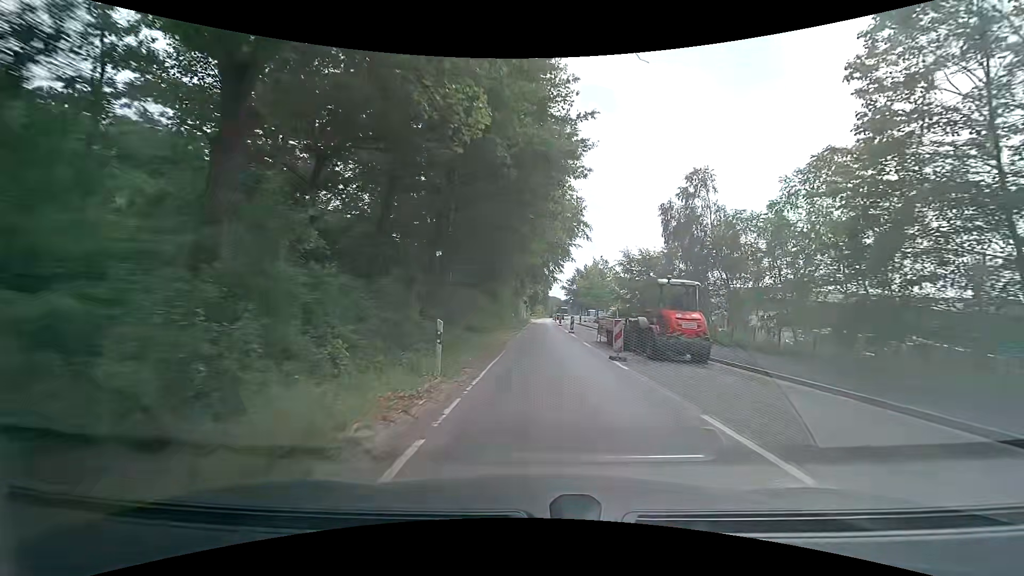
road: secondary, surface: asphalt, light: Day
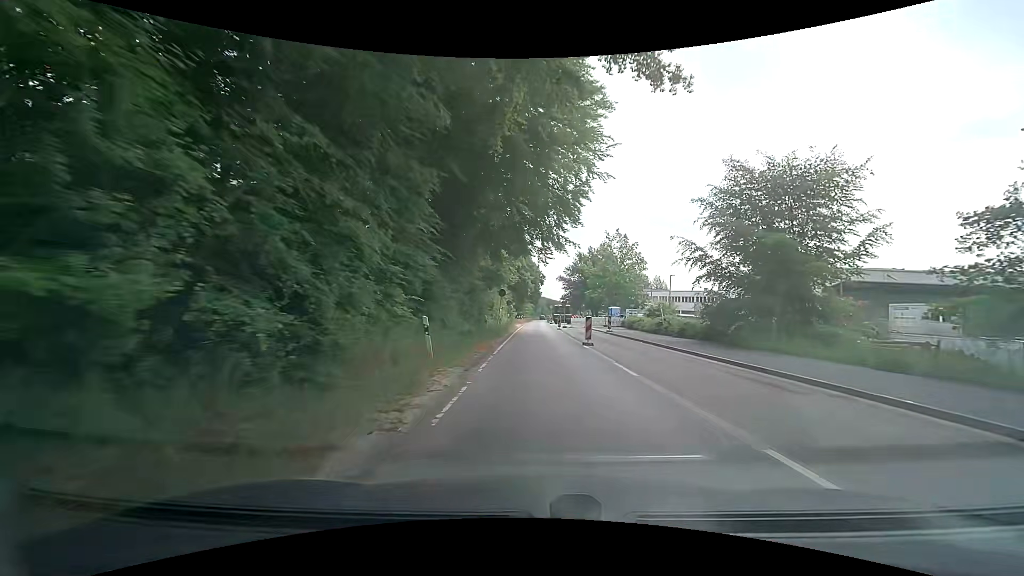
(+0.2, +38.0) m; +2°
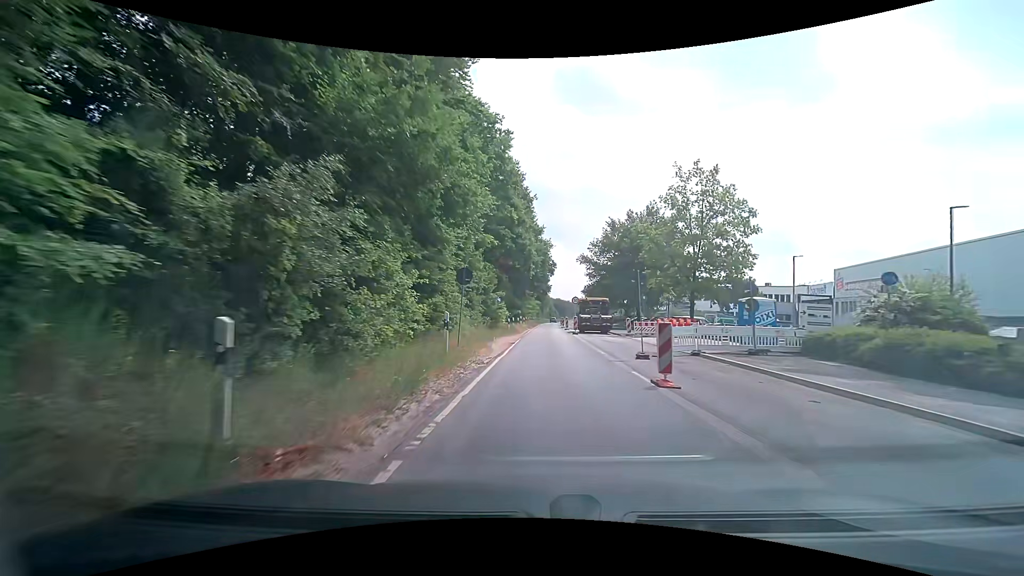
(-0.6, +37.6) m; -1°
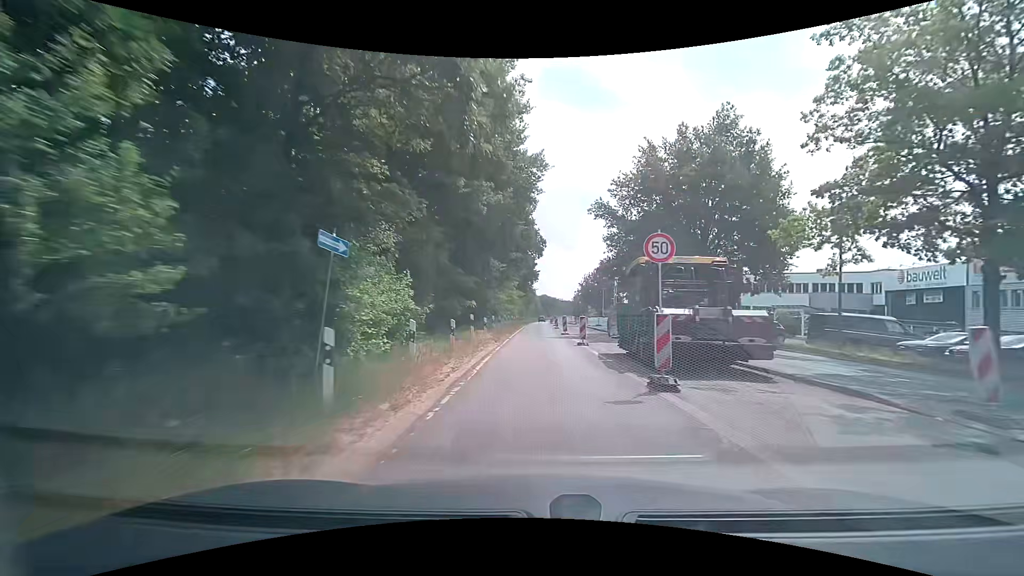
(+0.3, +30.1) m; +1°
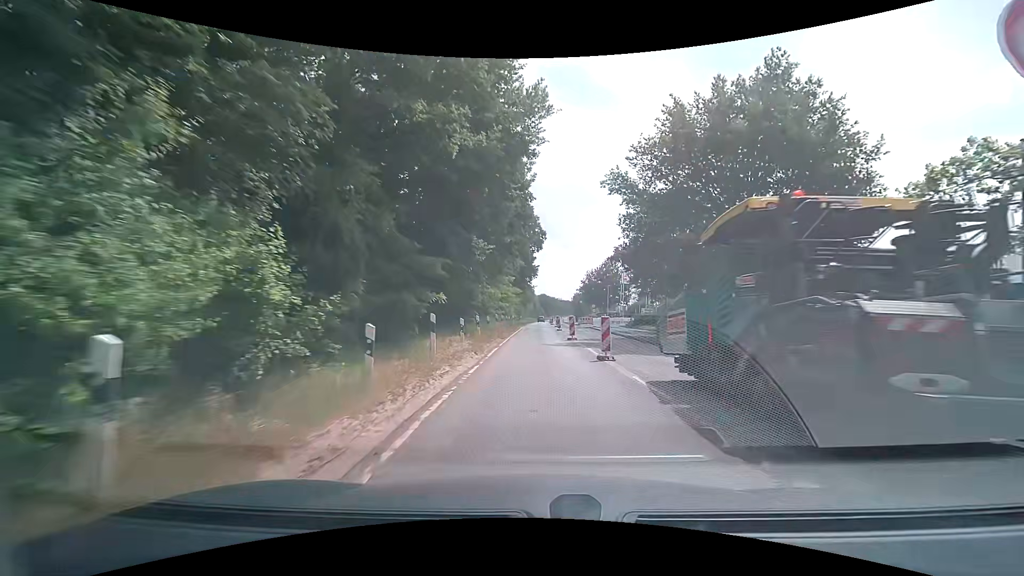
(+0.1, +7.5) m; +1°
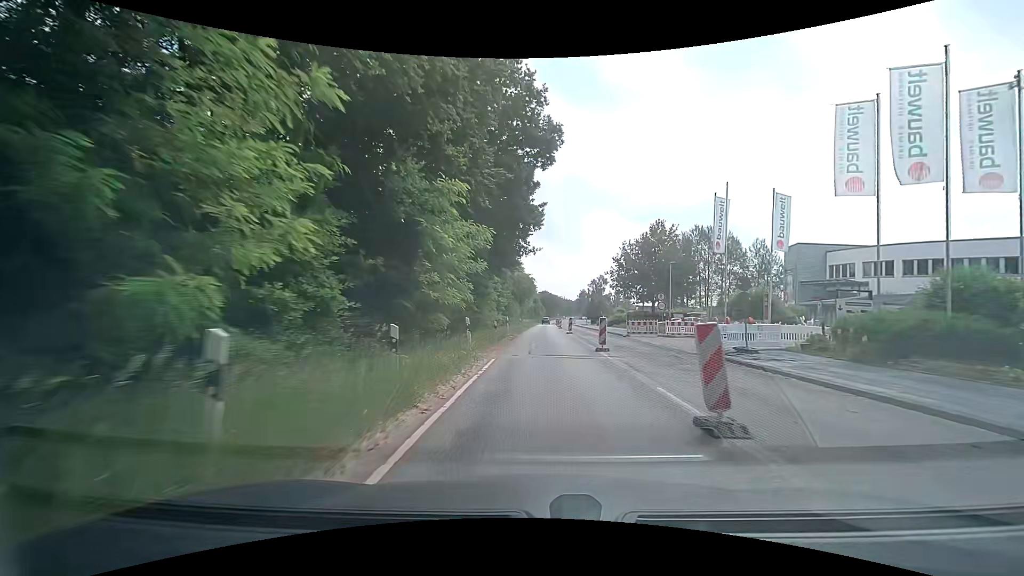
(0.0, +37.7) m; 0°
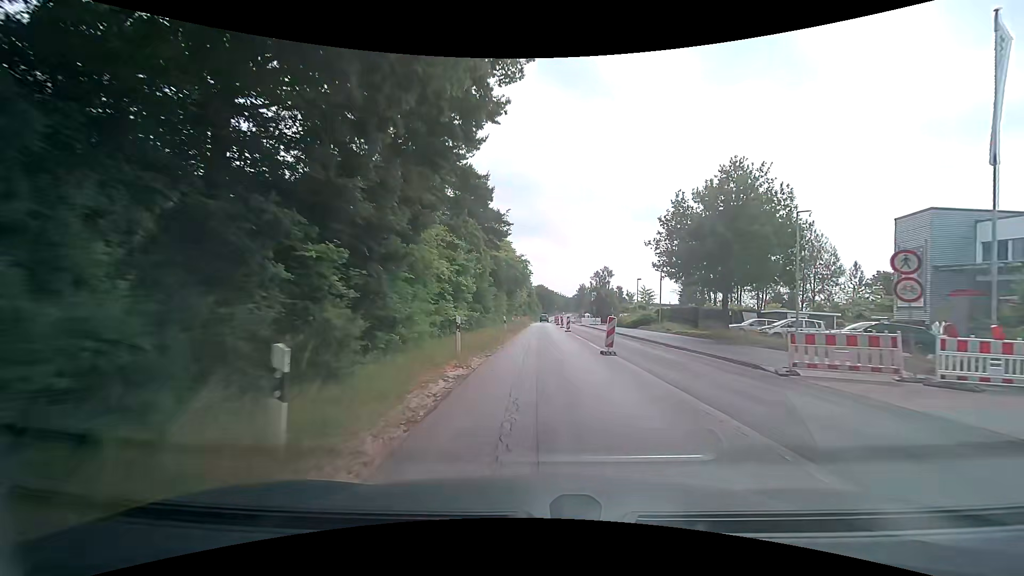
(+0.2, +22.4) m; 0°
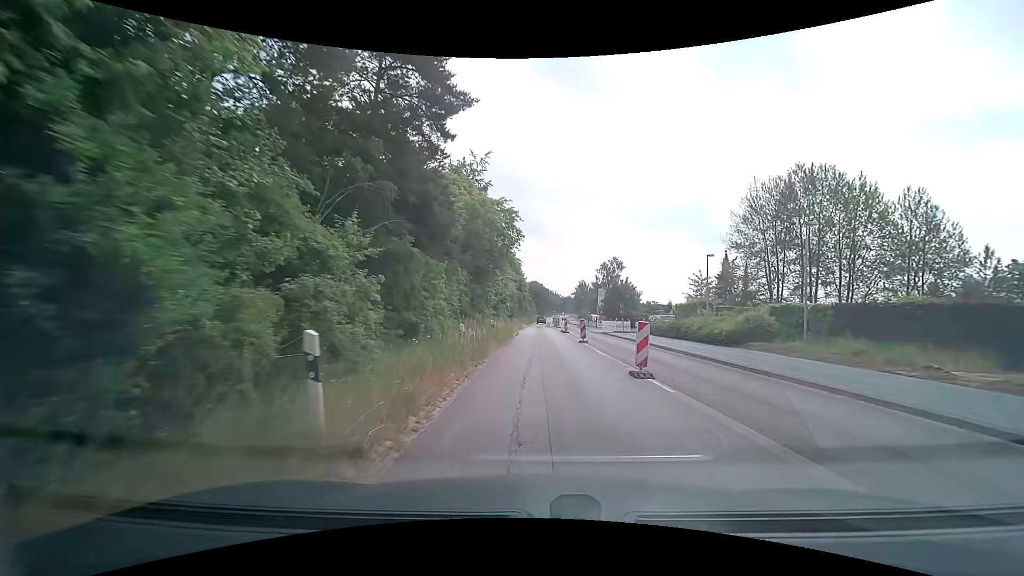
(+0.3, +28.9) m; +1°
(0, +10) (0, +20) (0, +30) (0, +40) (+1, +50) (+1, +60) (+1, +70) (+1, +80) (+1, +90) (+2, +100) m
